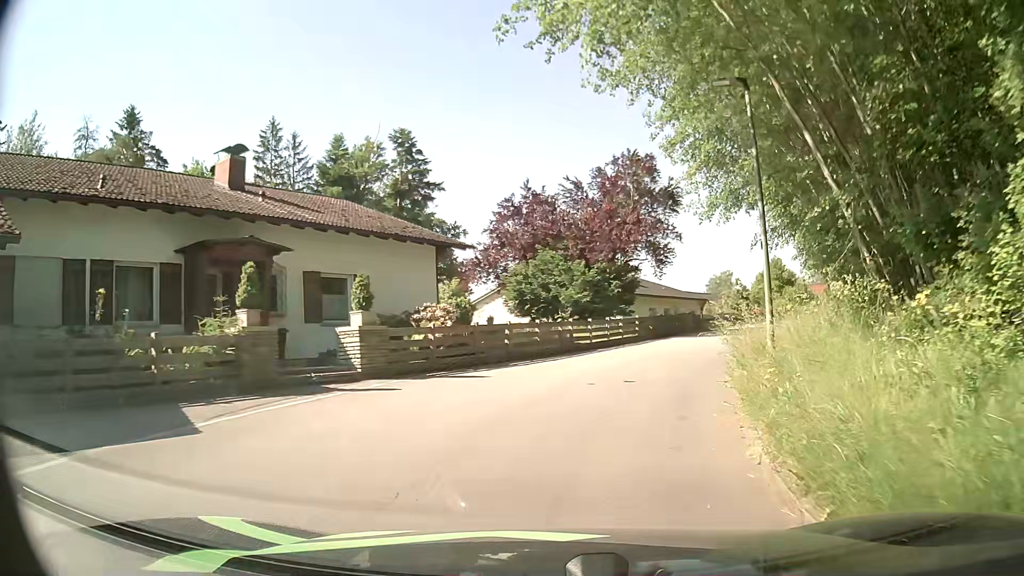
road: residential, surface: asphalt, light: Day
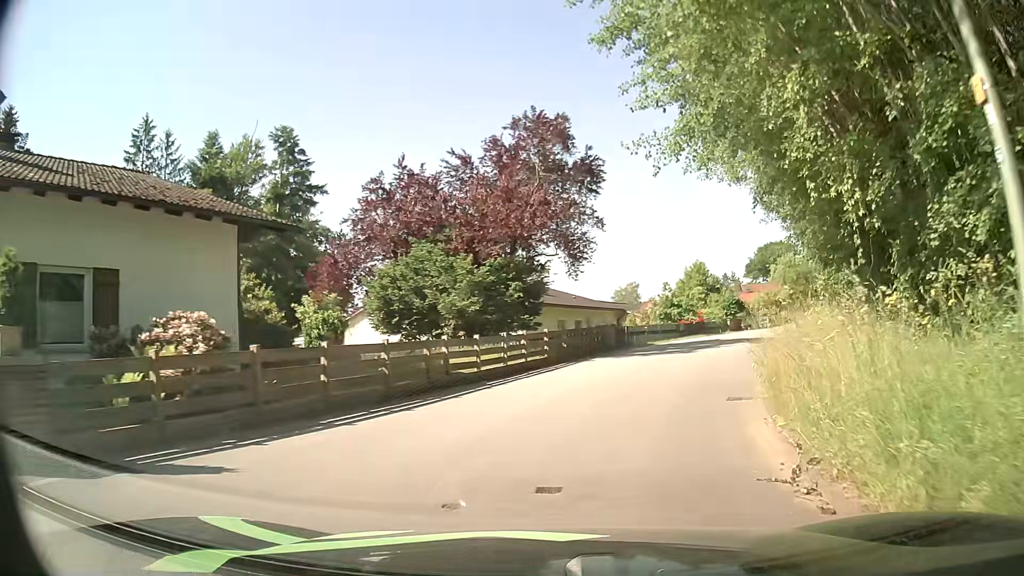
(+0.4, +8.0) m; +7°
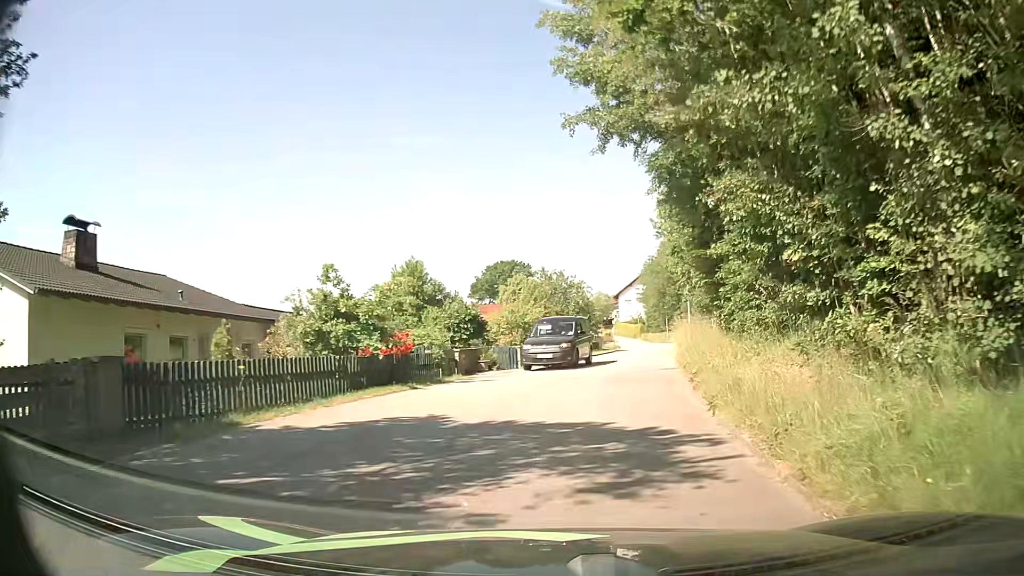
(+4.2, +19.3) m; +24°
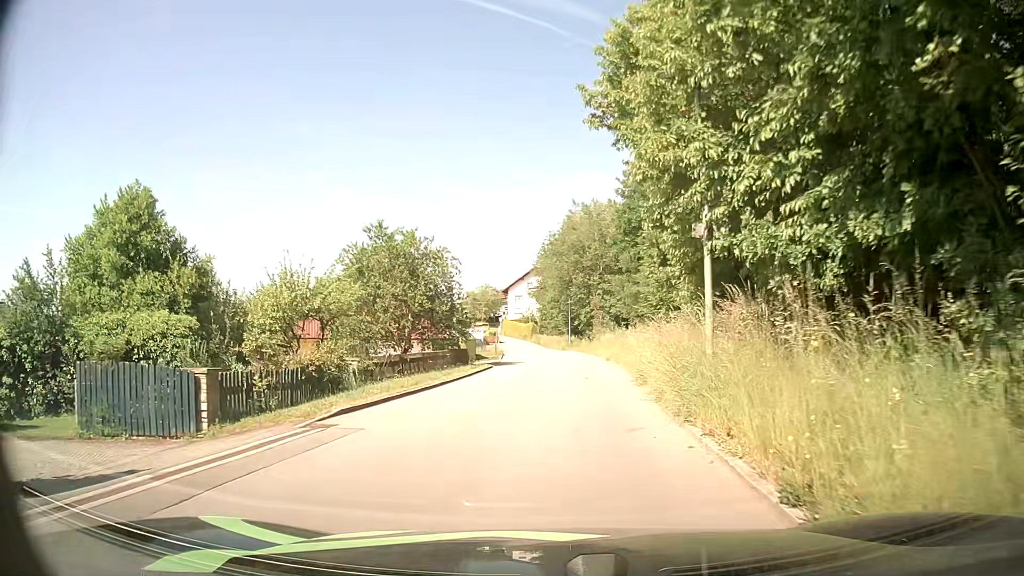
(+2.5, +20.9) m; +10°
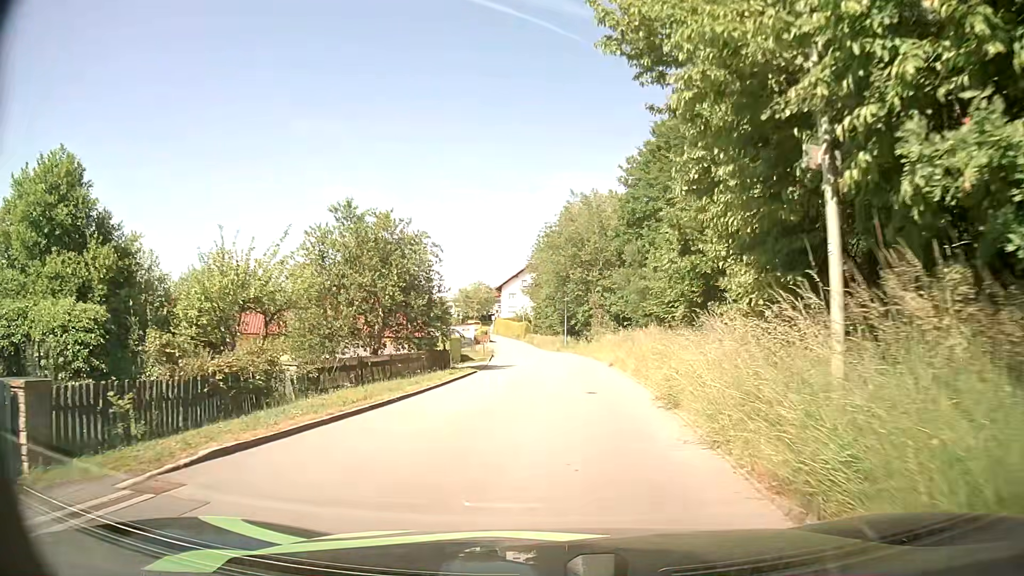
(0.0, +4.6) m; 0°
(0, +10) (0, +20) (+1, +30) (+1, +40) (0, +50) (-1, +60) (-2, +70) (-2, +80) (-3, +90) (-4, +100) m
